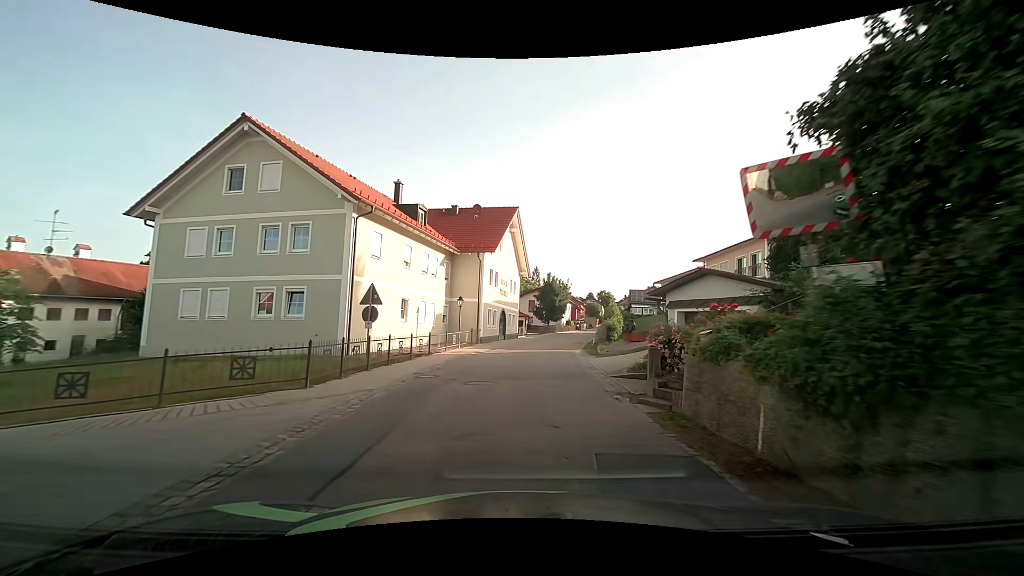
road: tertiary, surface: asphalt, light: Day
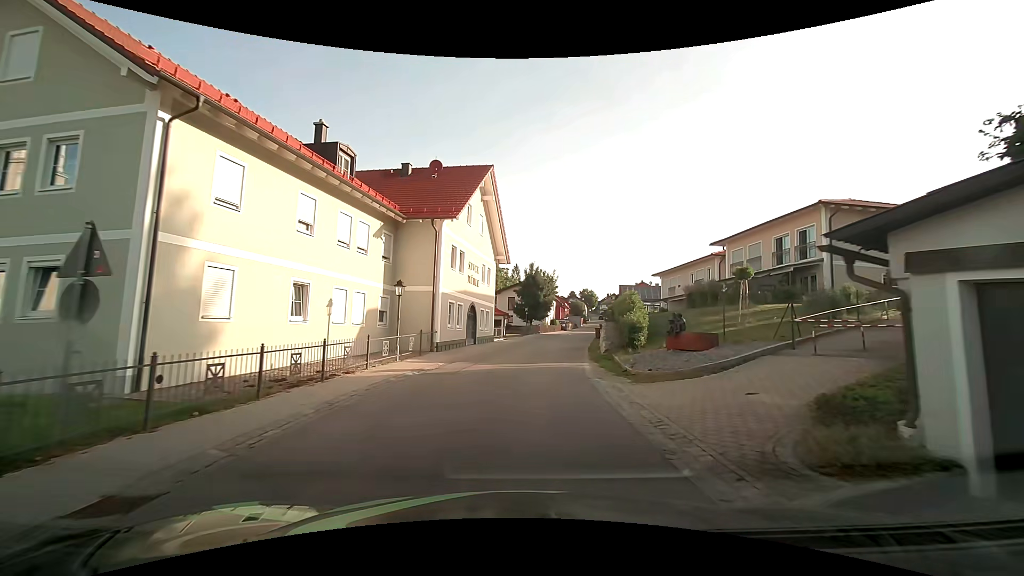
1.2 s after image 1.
(+0.3, +10.4) m; +3°
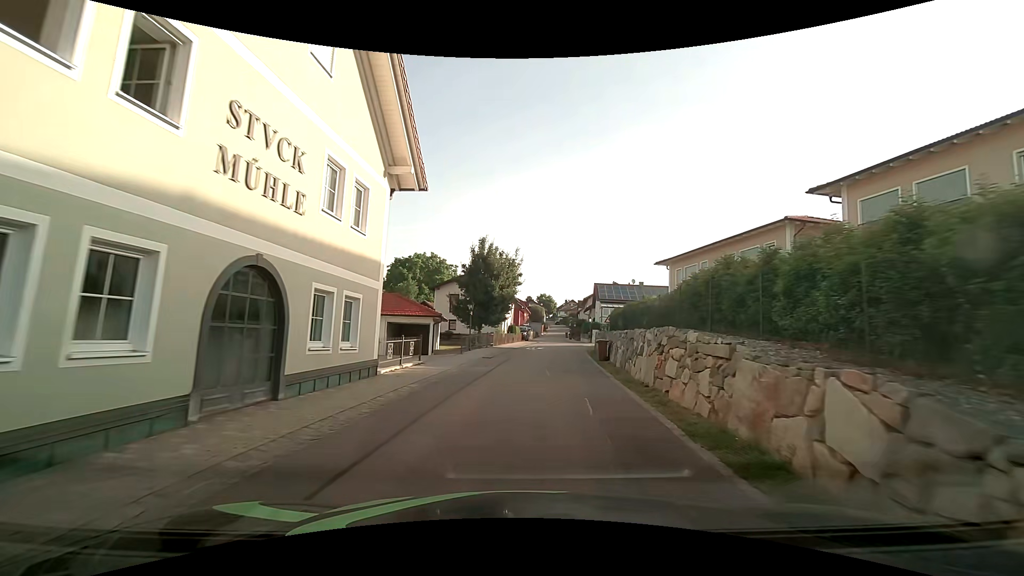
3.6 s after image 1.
(+0.8, +20.4) m; +5°
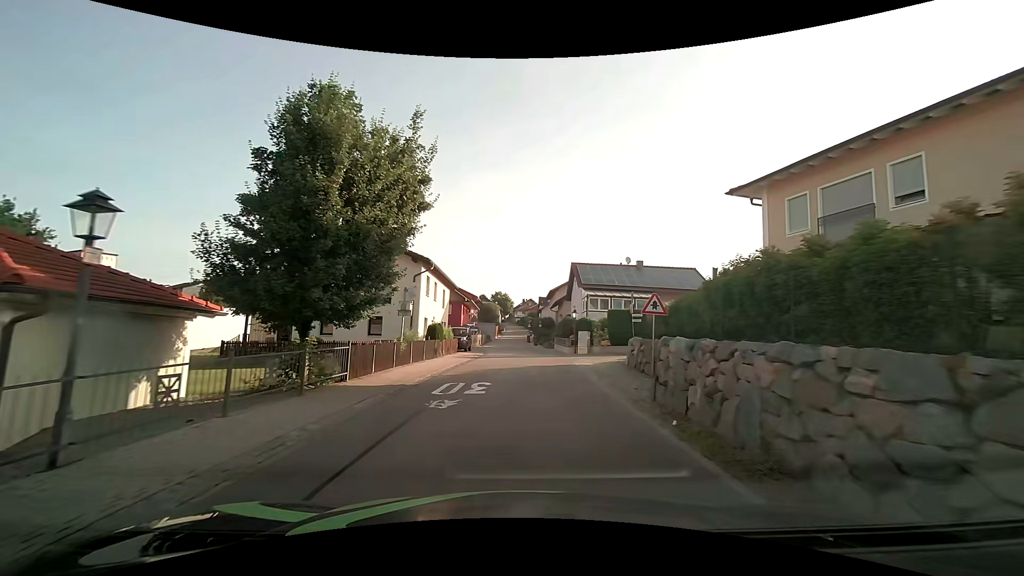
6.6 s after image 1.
(+1.6, +24.0) m; +5°
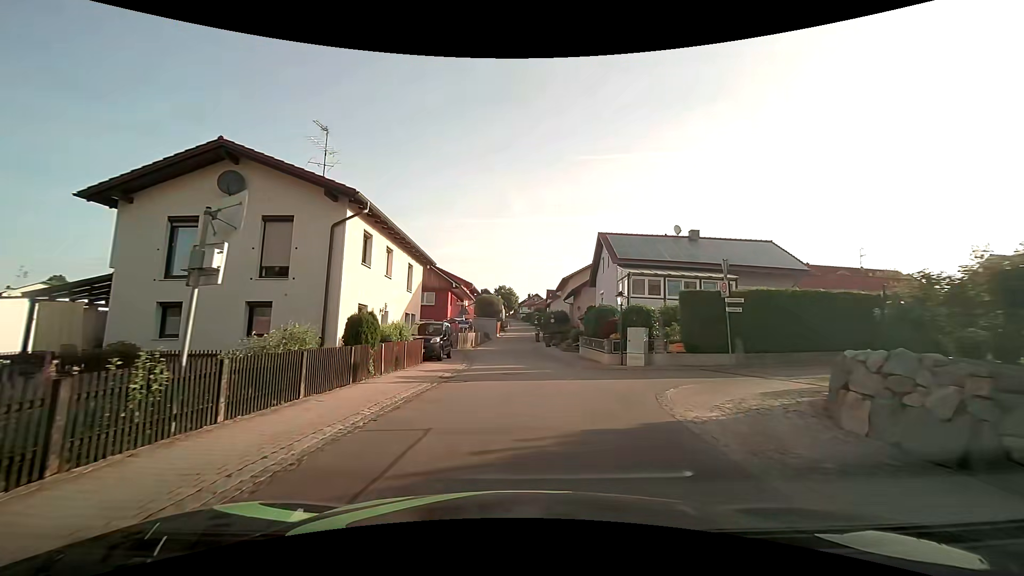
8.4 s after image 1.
(0.0, +13.6) m; 0°
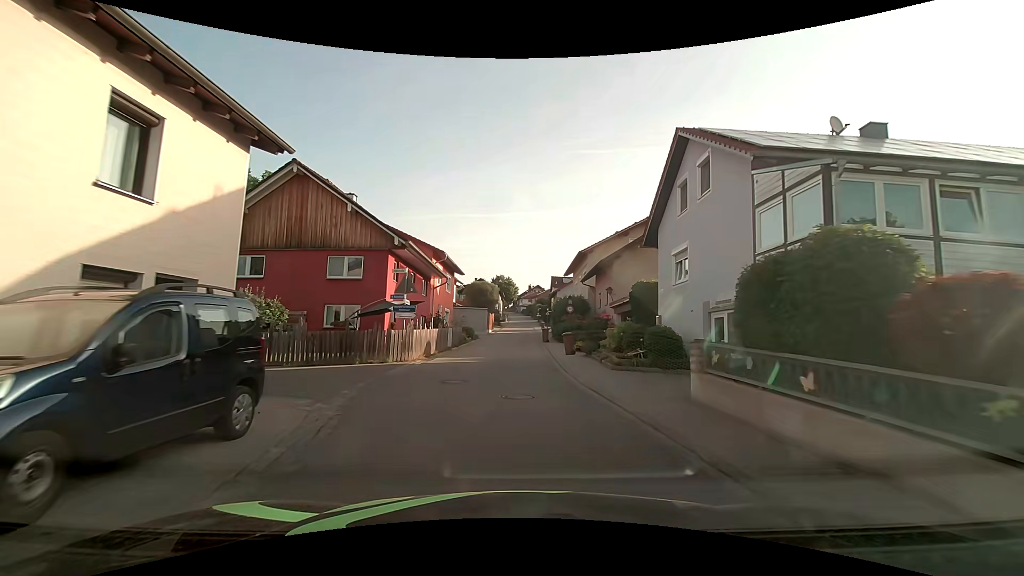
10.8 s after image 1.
(+0.2, +17.9) m; 0°
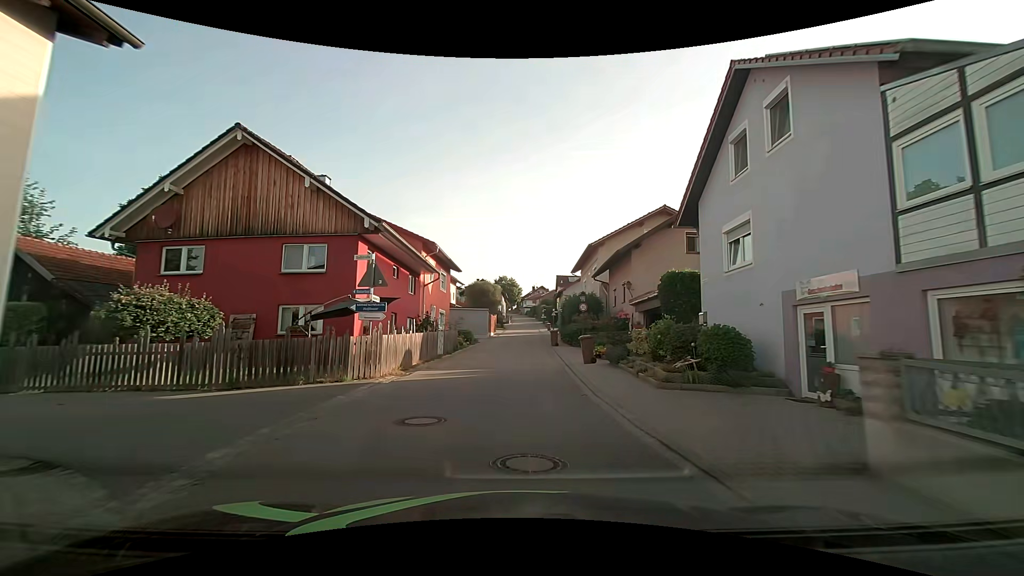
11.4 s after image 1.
(0.0, +4.5) m; 0°
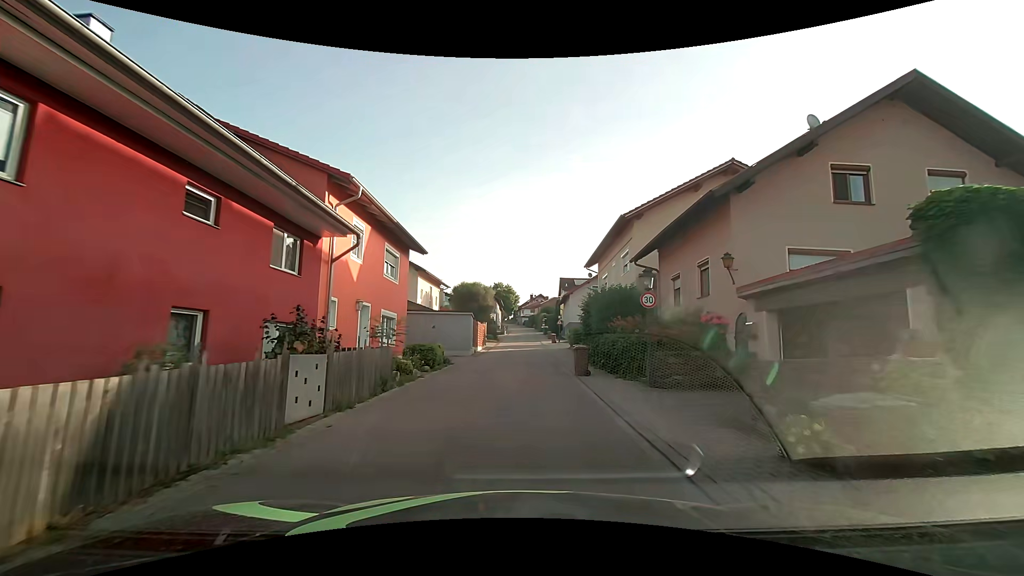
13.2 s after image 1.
(0.0, +13.6) m; +1°
(0, +10) (0, +20) (0, +30) (0, +40) (+1, +50) (+1, +60) (+1, +70) (+1, +80) (+1, +90) (+1, +100) m
